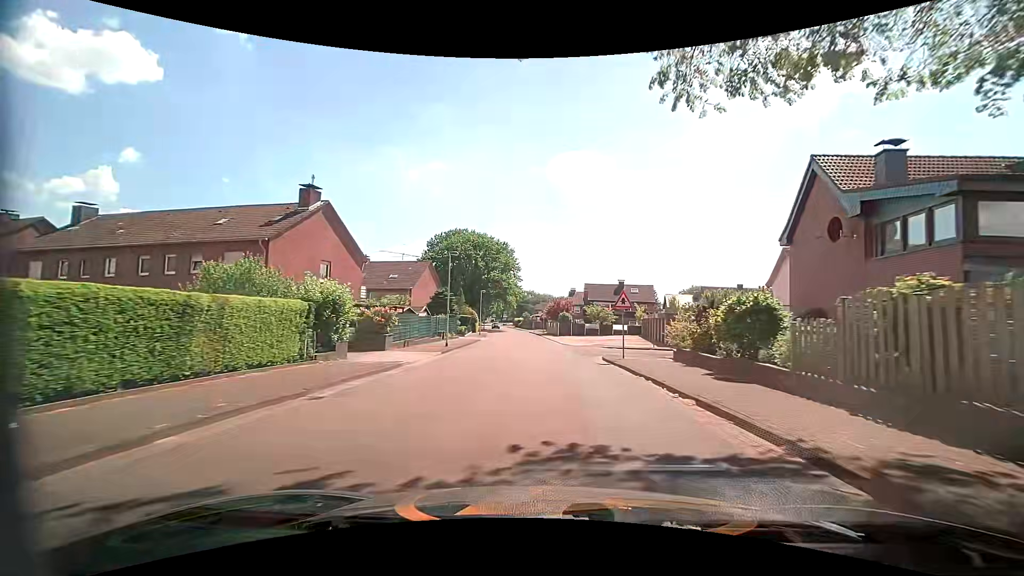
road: tertiary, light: Day
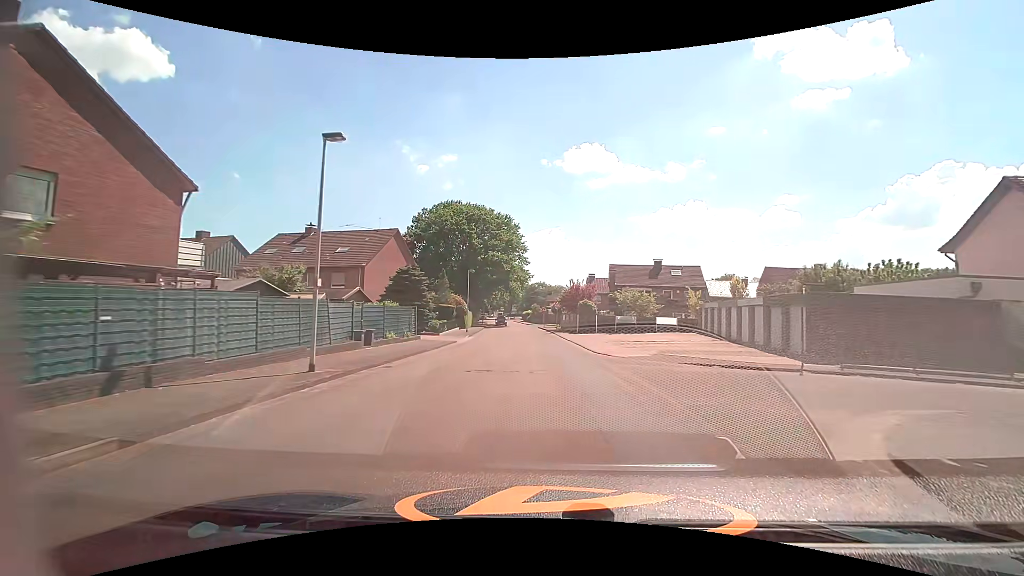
(-0.2, +19.7) m; -2°
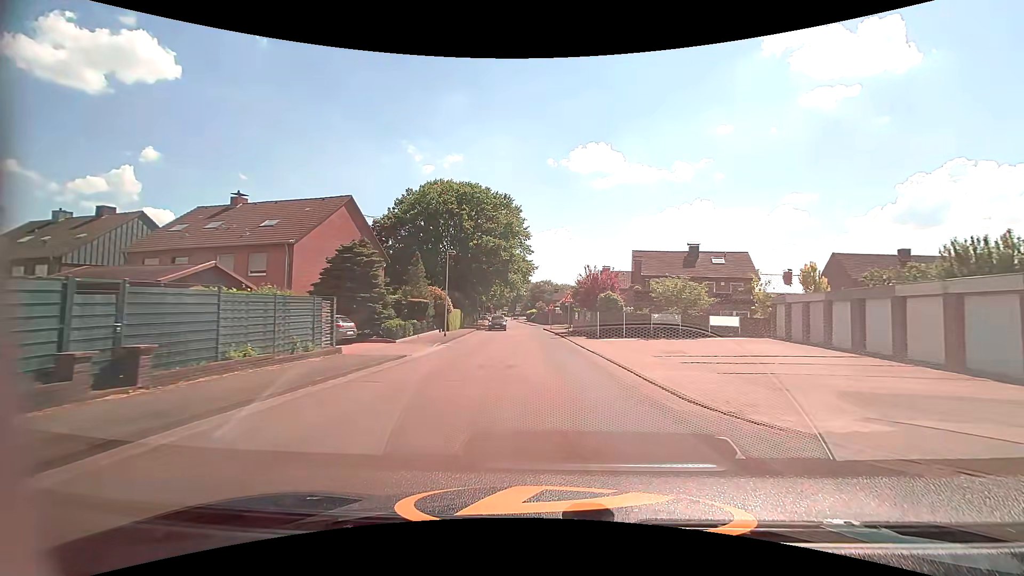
(0.0, +13.2) m; -1°
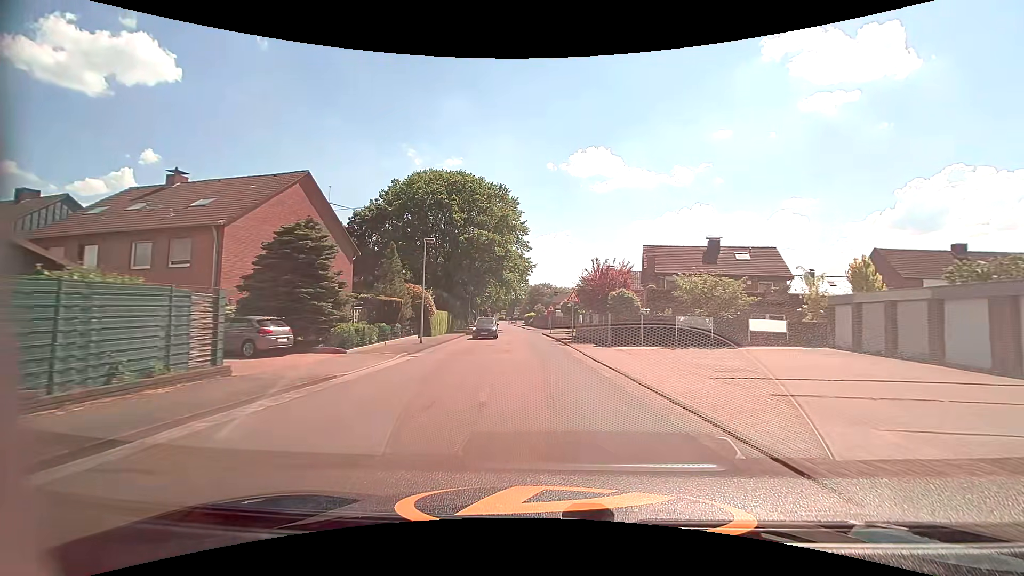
(0.0, +6.5) m; +1°
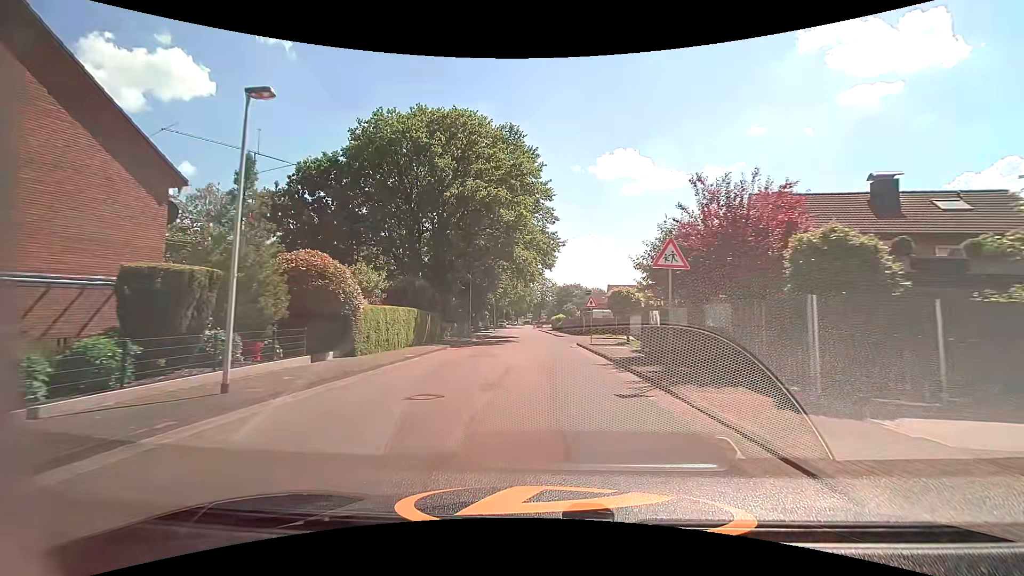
(-0.6, +19.2) m; -5°
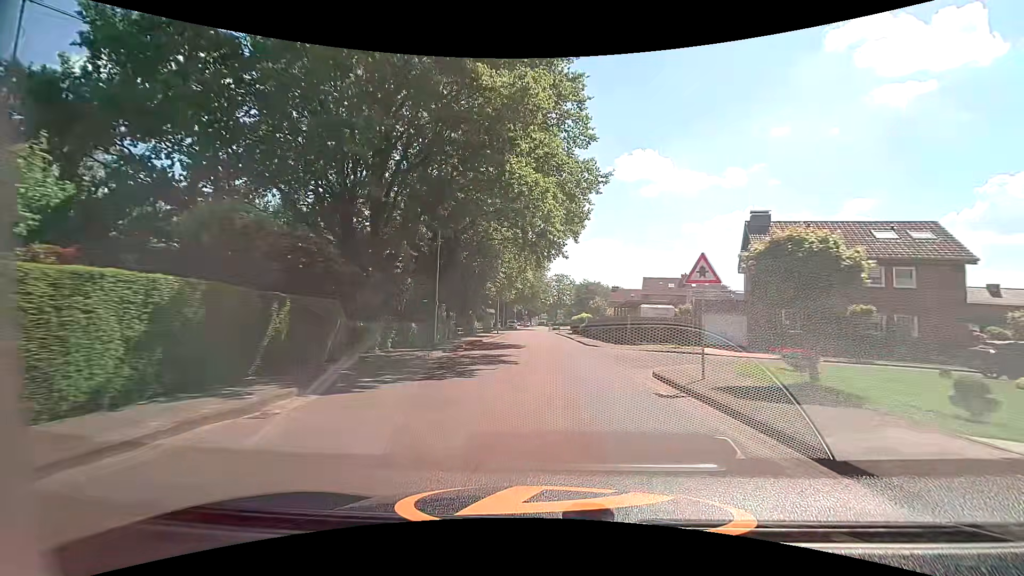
(-0.1, +19.2) m; -1°
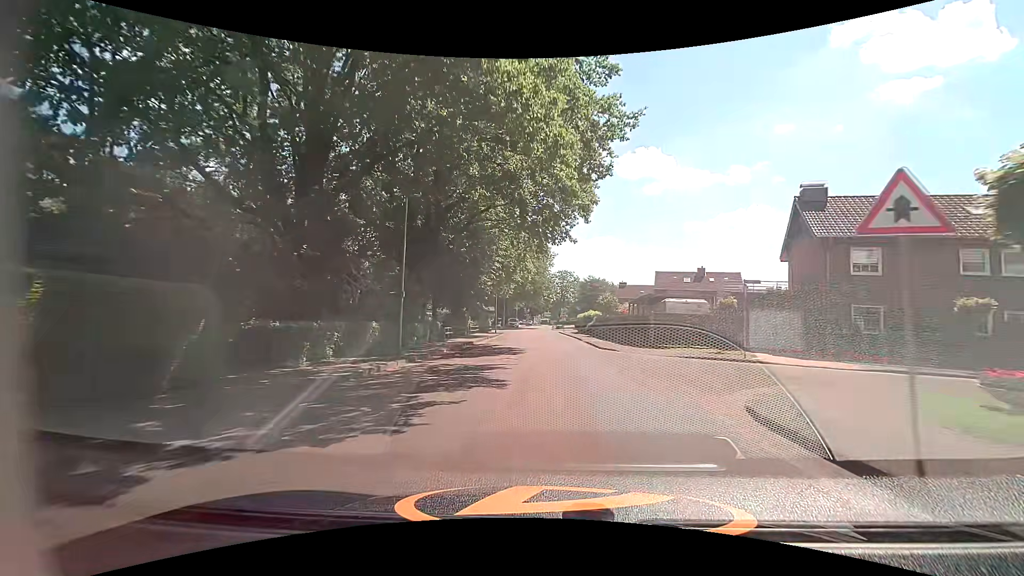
(-0.1, +6.5) m; -1°
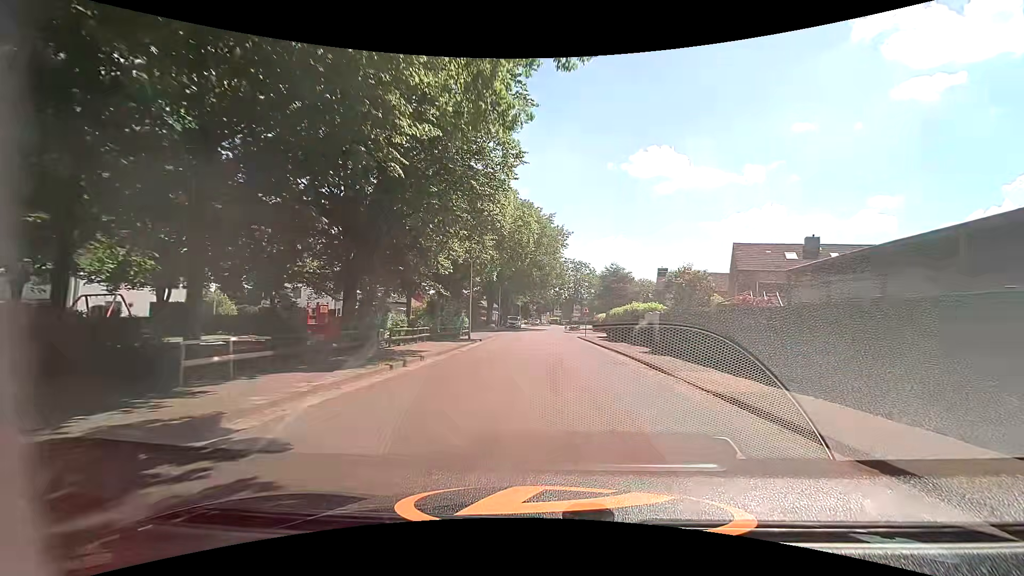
(0.0, +25.7) m; -1°
(0, +10) (0, +20) (0, +30) (+1, +40) (+1, +50) (+1, +60) (+1, +70) (+1, +80) (+2, +90) (+3, +100) m
